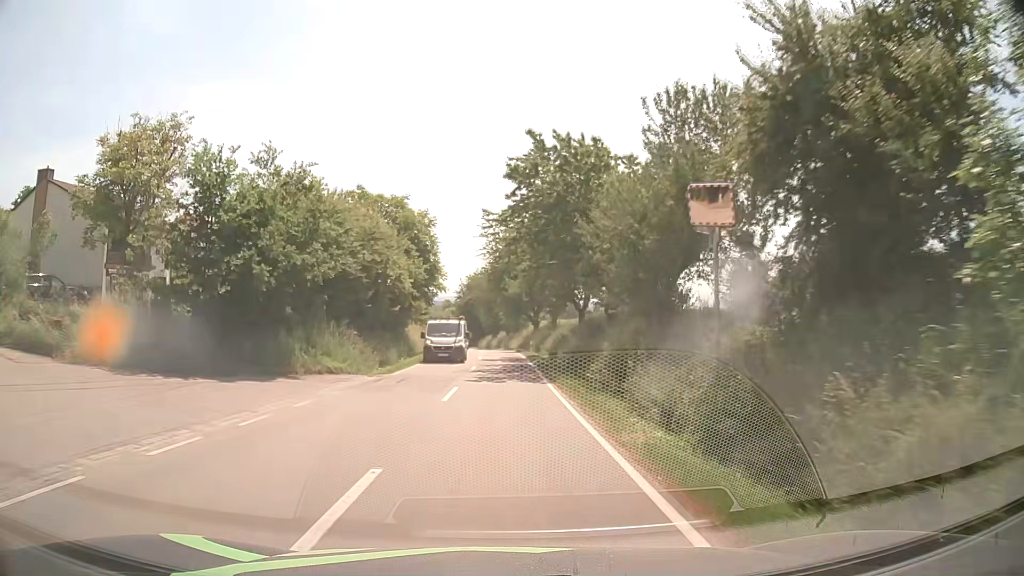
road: tertiary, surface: asphalt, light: Day
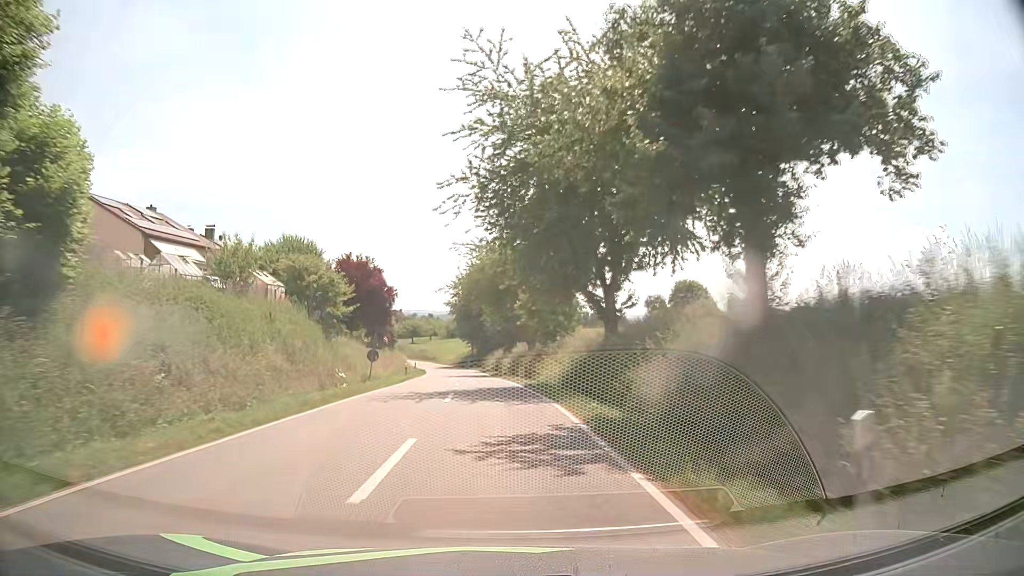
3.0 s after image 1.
(-0.2, +44.8) m; -1°
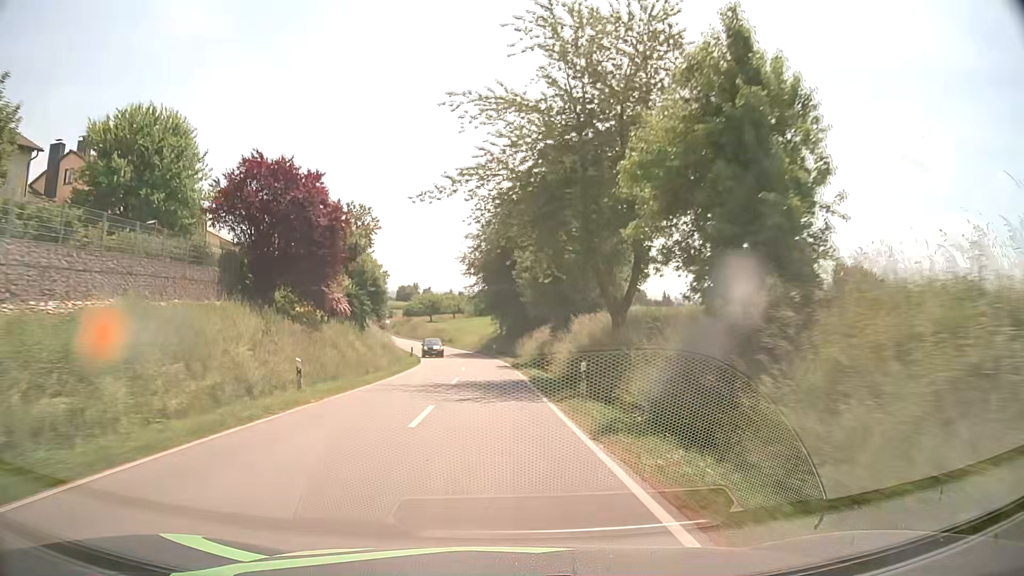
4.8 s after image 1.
(-0.8, +30.7) m; -3°
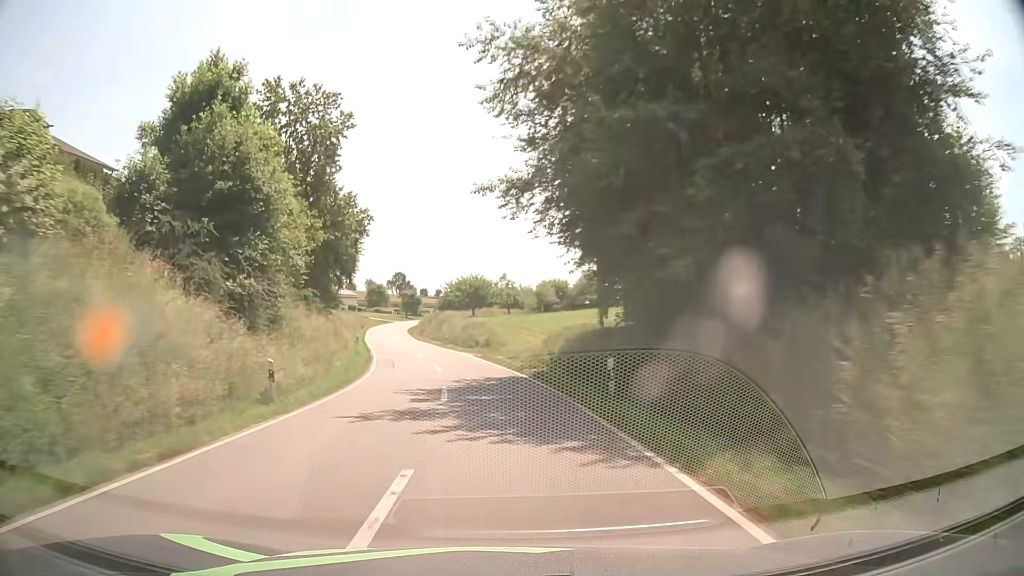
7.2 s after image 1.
(-1.7, +44.2) m; -5°
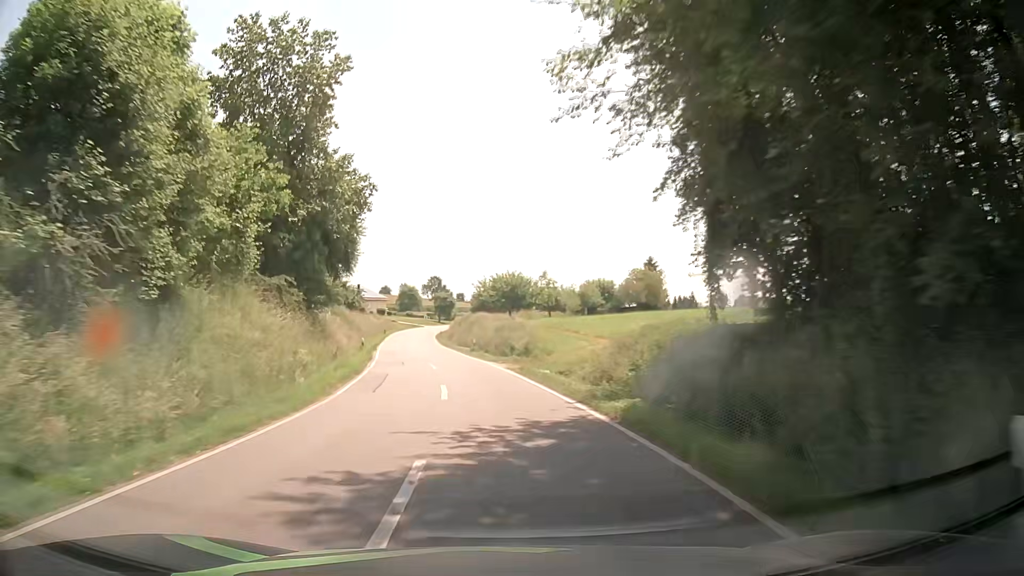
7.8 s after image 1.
(-0.3, +11.5) m; -3°
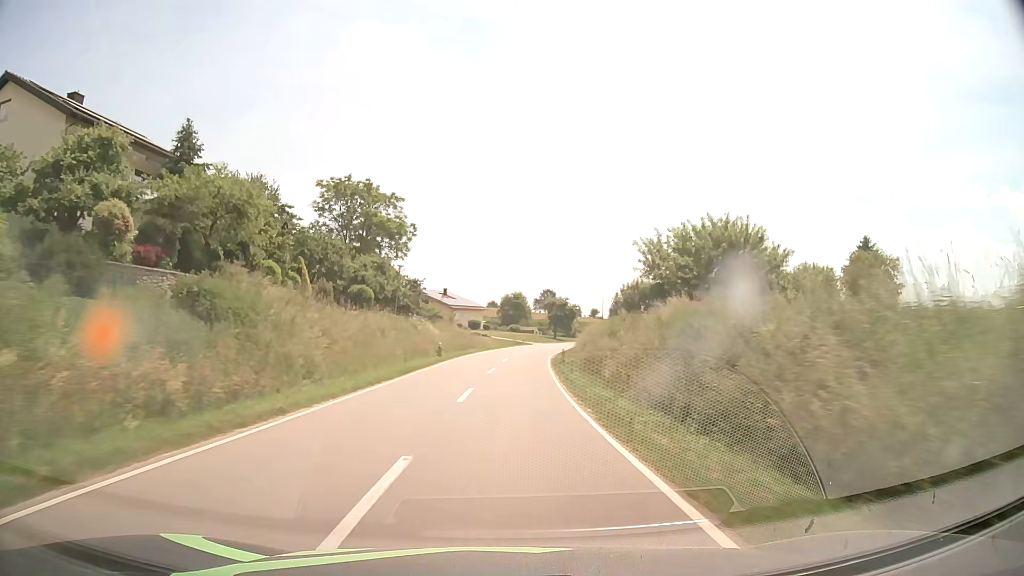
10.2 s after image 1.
(-4.7, +47.0) m; -10°
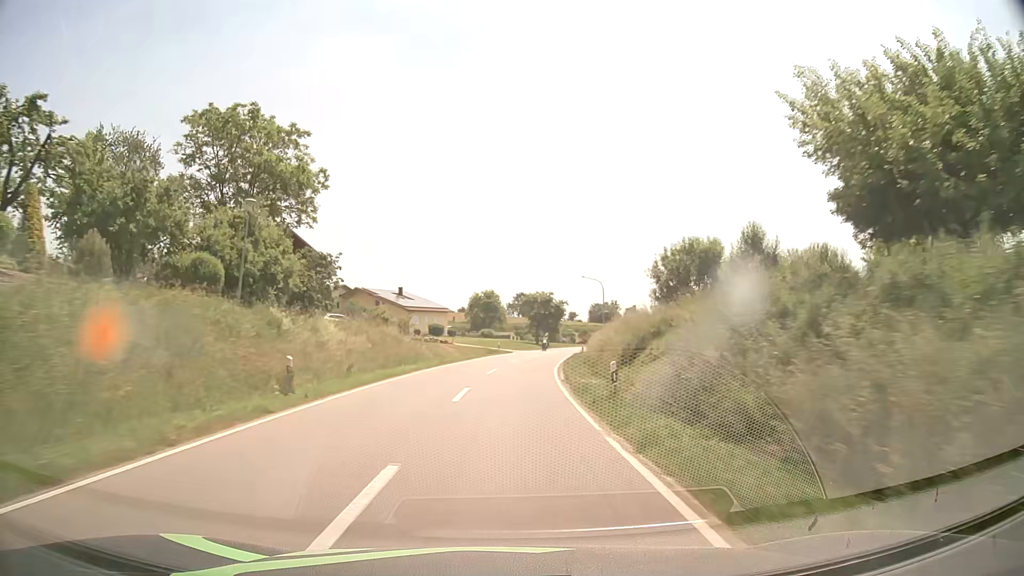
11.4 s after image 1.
(+0.4, +24.6) m; +2°
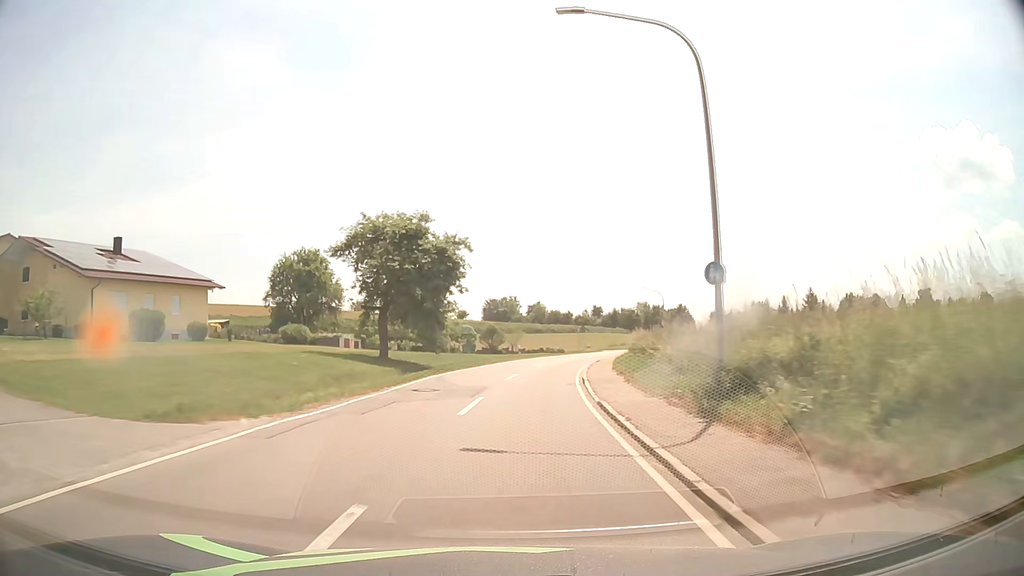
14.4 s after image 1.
(+4.6, +60.4) m; +9°
(0, +10) (+1, +20) (+2, +30) (+3, +40) (+5, +50) (+8, +59) (+11, +69) (+14, +78) (+18, +87) (+22, +96) m
